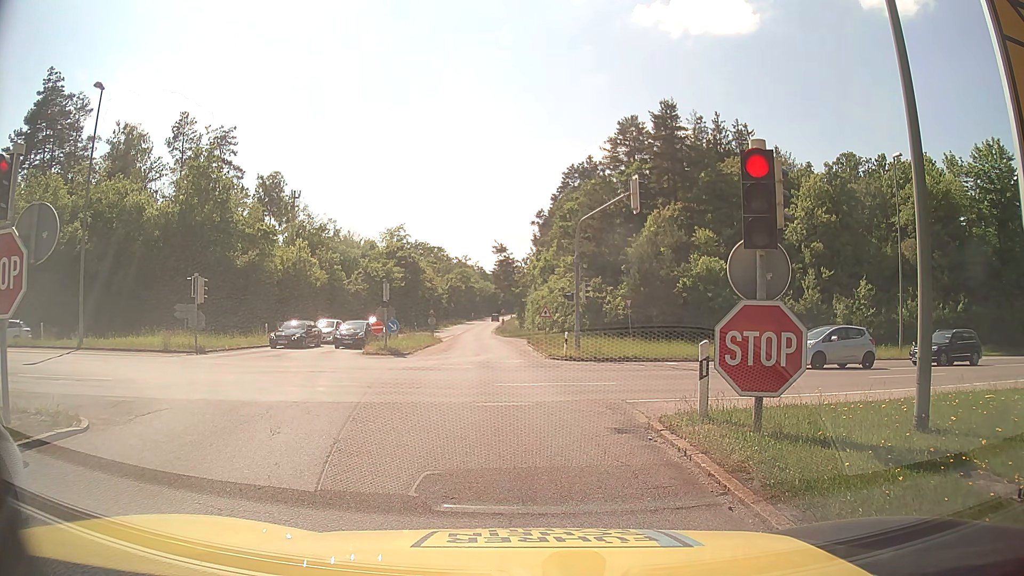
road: motorway_link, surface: asphalt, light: Day
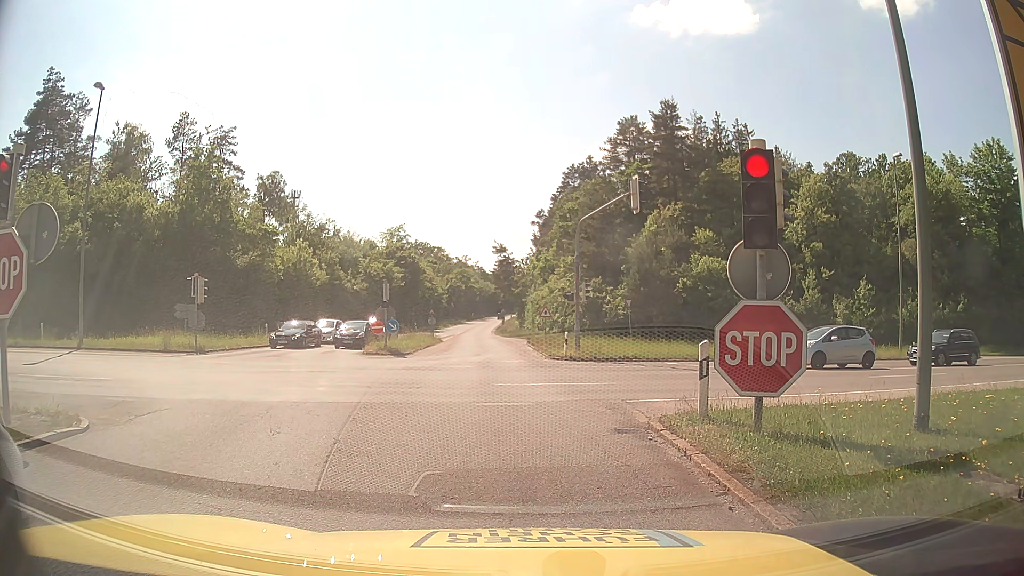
(0.0, 0.0) m; 0°
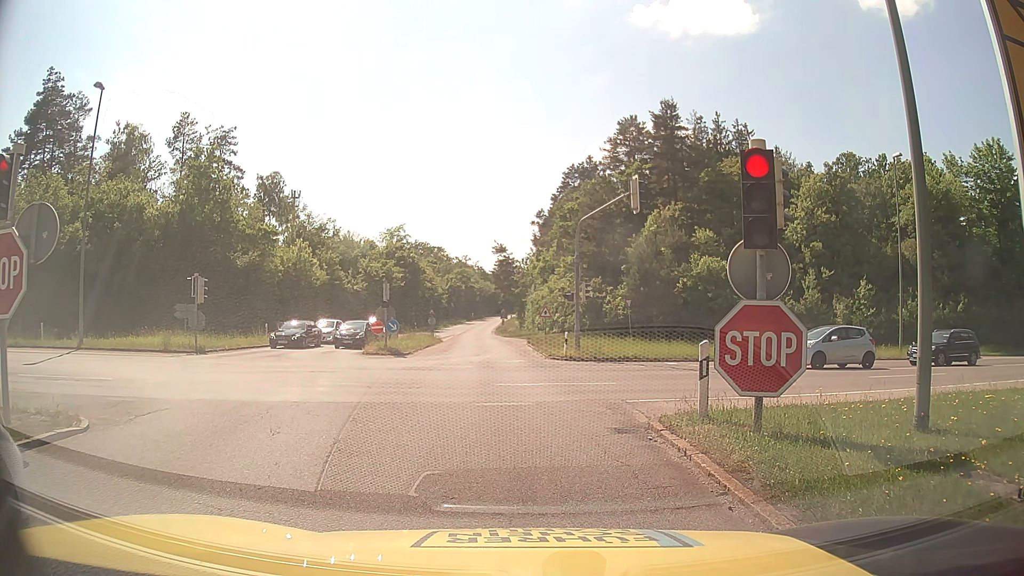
(0.0, 0.0) m; 0°
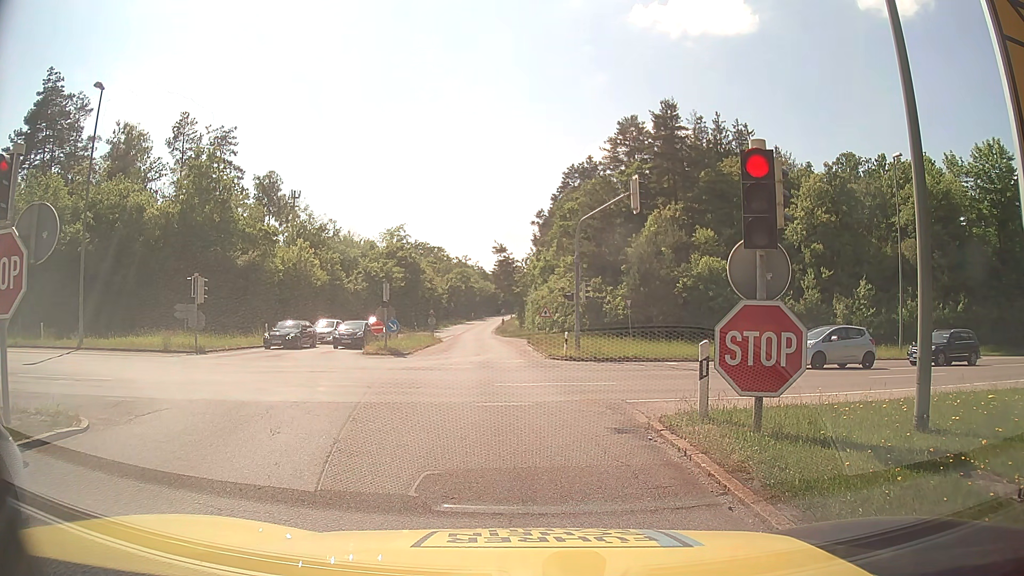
(0.0, 0.0) m; 0°
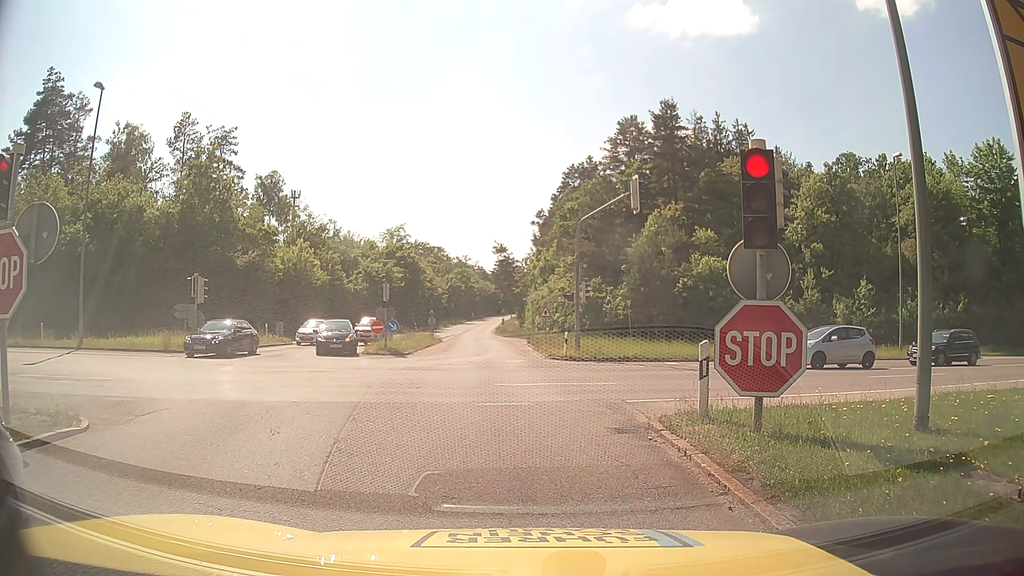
(0.0, 0.0) m; 0°
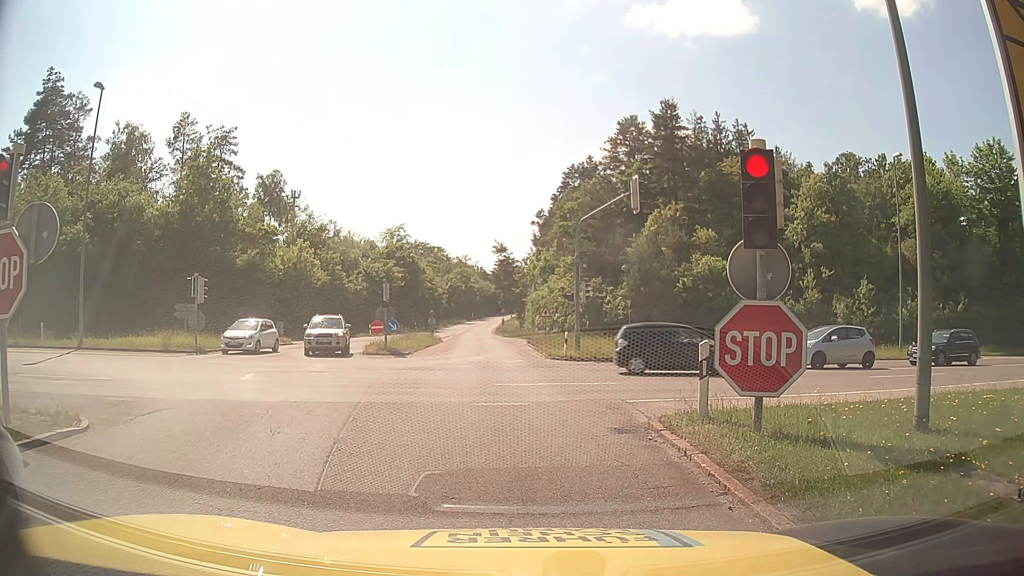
(0.0, 0.0) m; 0°
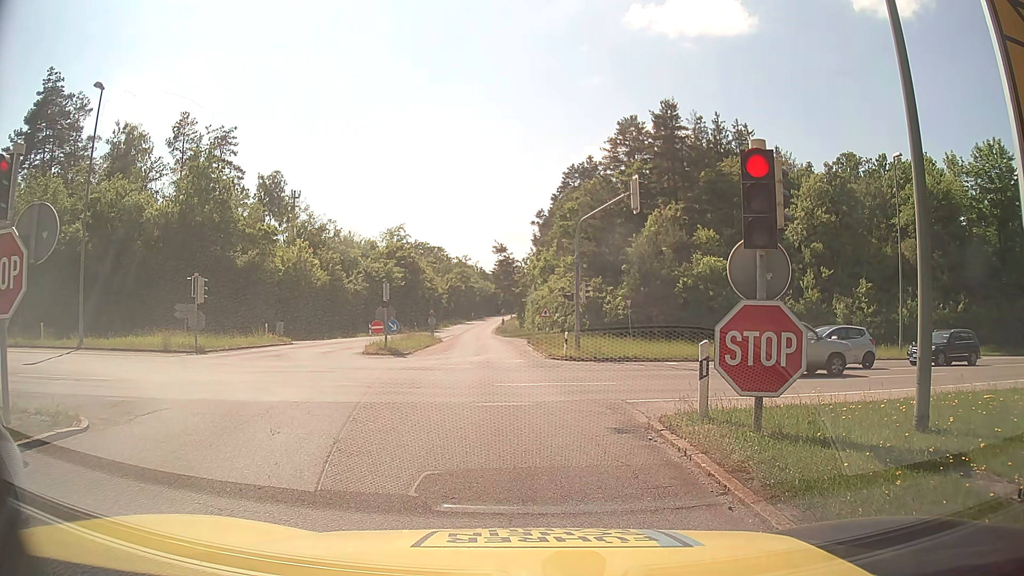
(0.0, 0.0) m; 0°
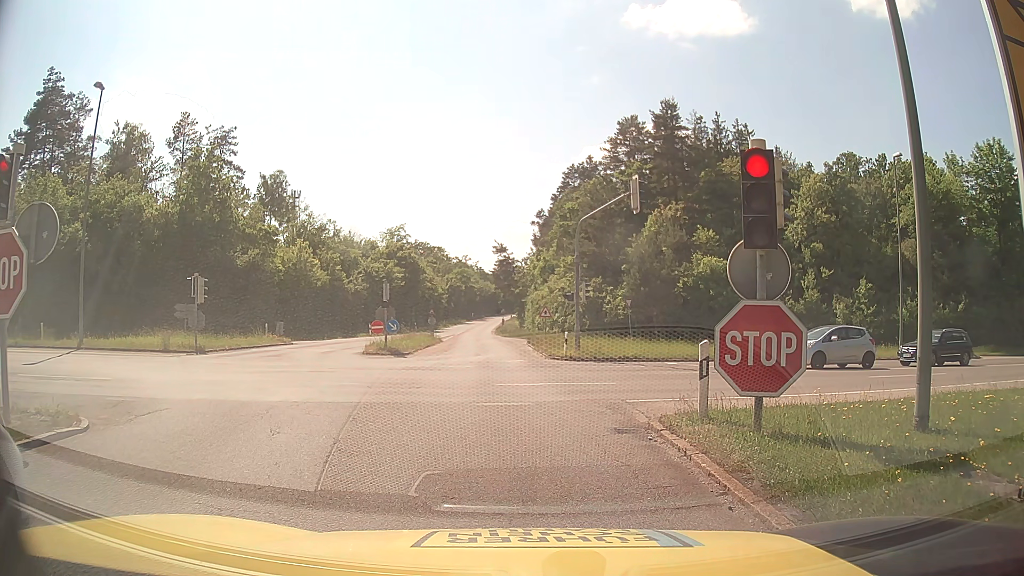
(0.0, 0.0) m; 0°
(0, +10) (-1, +20) (-2, +30) (-3, +40) (-4, +50) (-4, +60) (-5, +70) (-6, +80) (-6, +90) (-7, +100) m
